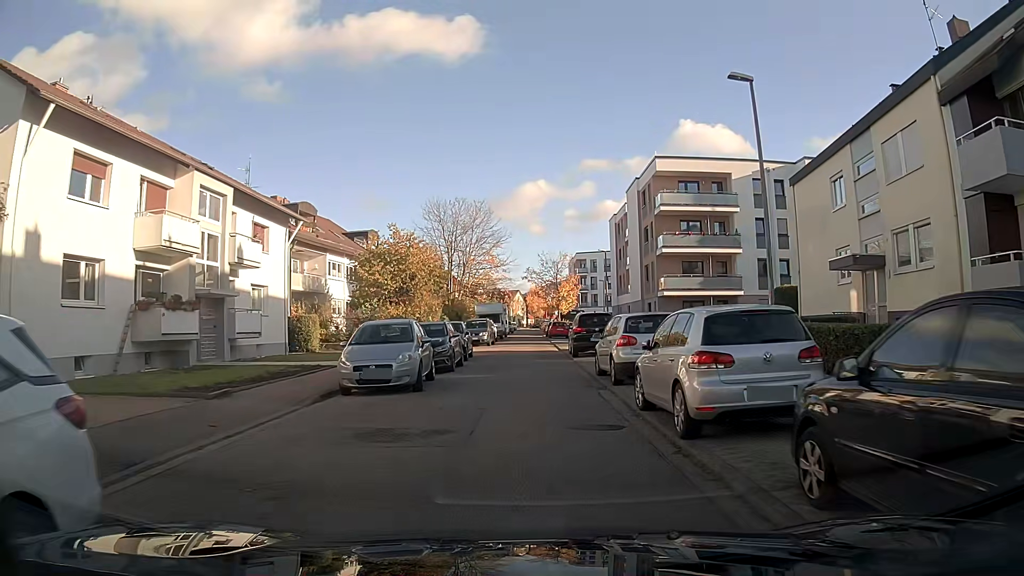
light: Day
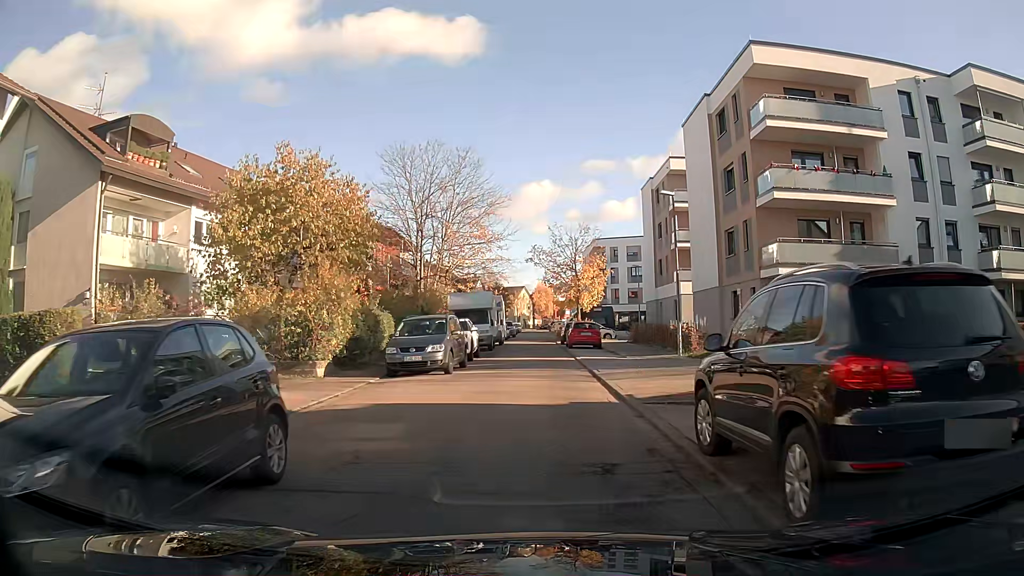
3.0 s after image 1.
(-0.1, +21.0) m; -1°
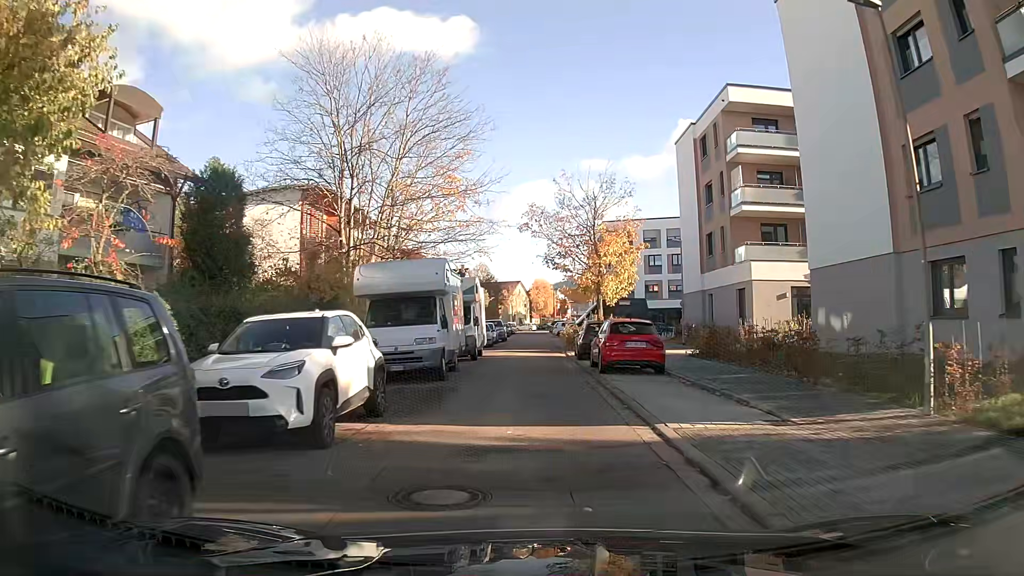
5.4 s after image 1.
(+0.1, +17.0) m; 0°
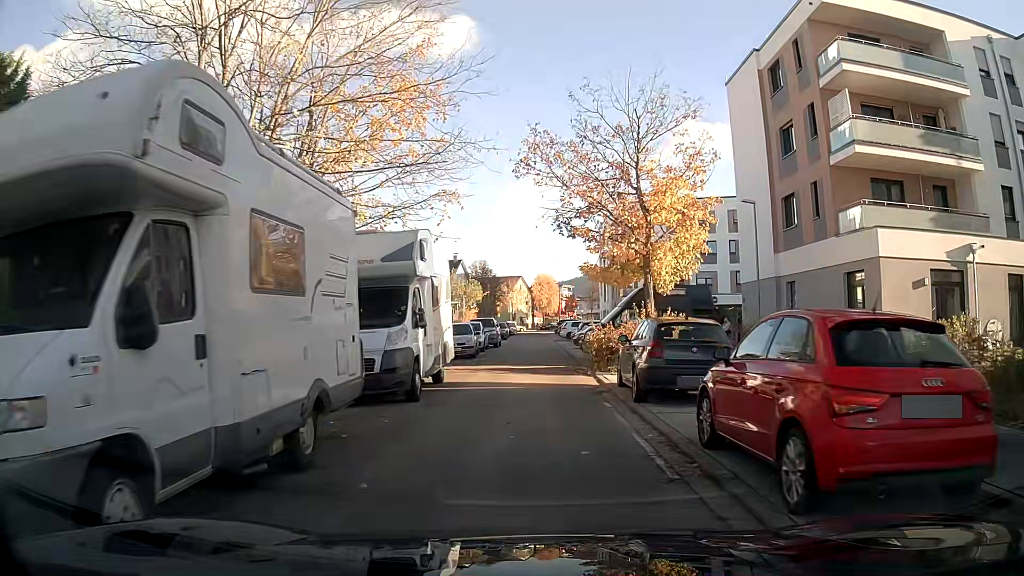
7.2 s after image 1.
(0.0, +12.8) m; 0°
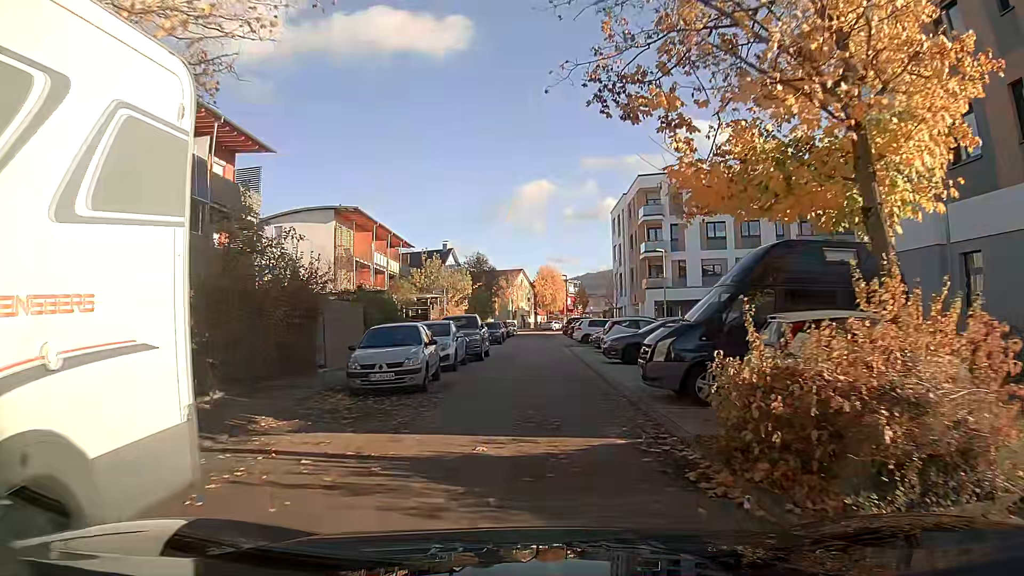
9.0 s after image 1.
(0.0, +12.9) m; 0°
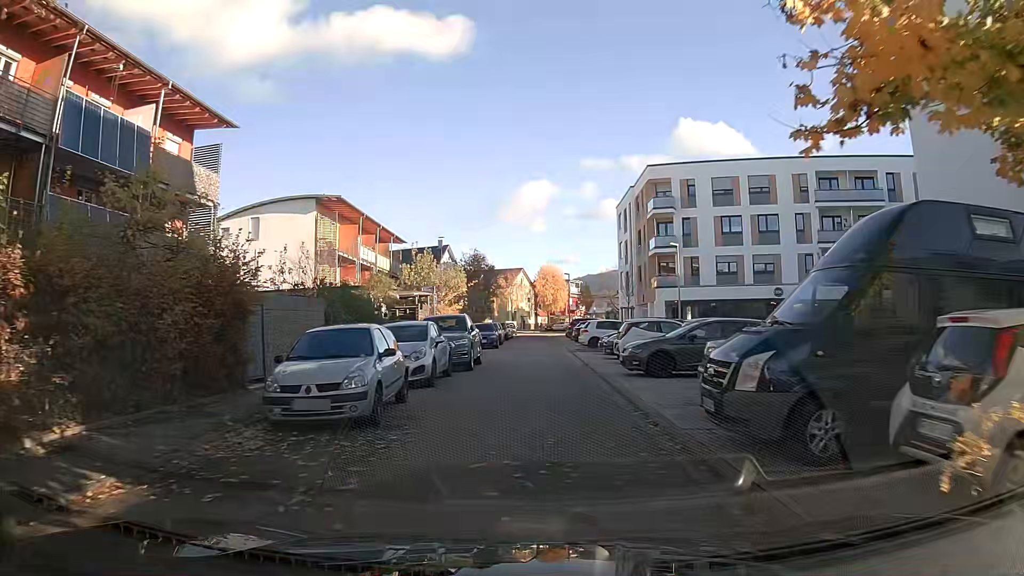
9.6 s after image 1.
(0.0, +4.3) m; -1°
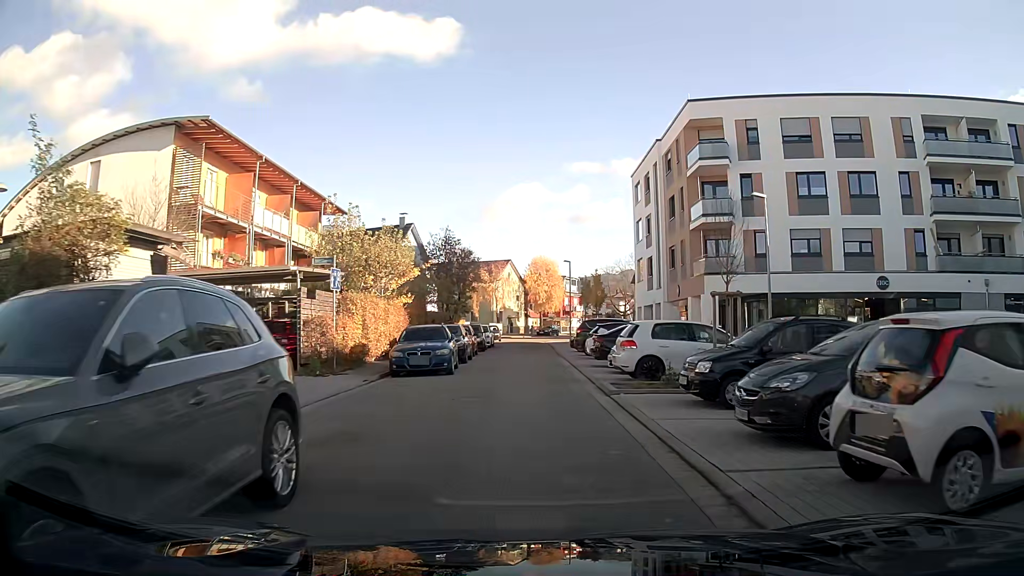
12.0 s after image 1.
(+0.3, +17.1) m; +1°
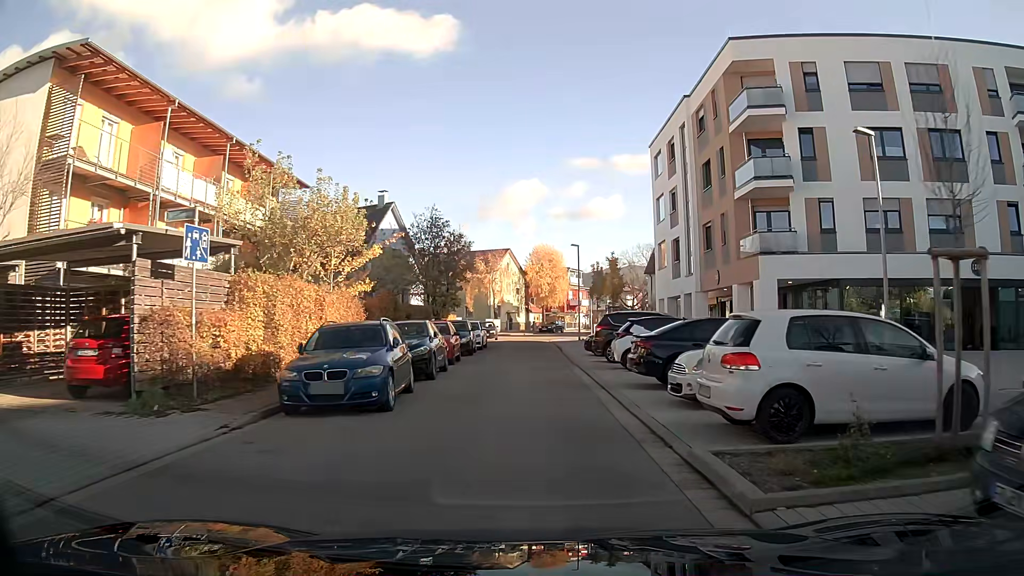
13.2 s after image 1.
(0.0, +8.4) m; 0°
(0, +10) (0, +20) (0, +30) (0, +40) (+1, +50) (-1, +59) (-9, +65) (-18, +69) (-28, +73) (-37, +77) m
